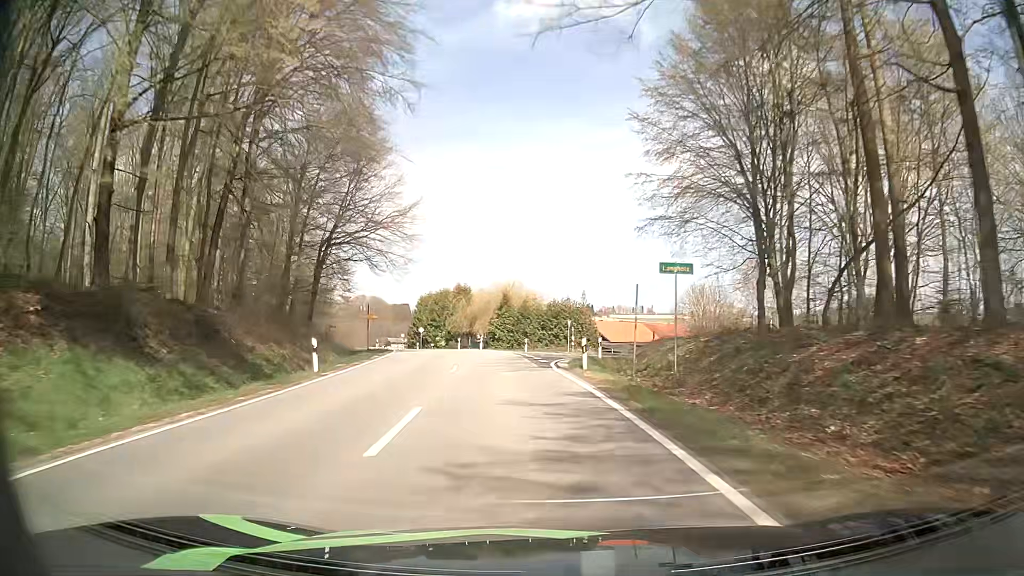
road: tertiary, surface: asphalt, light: Day
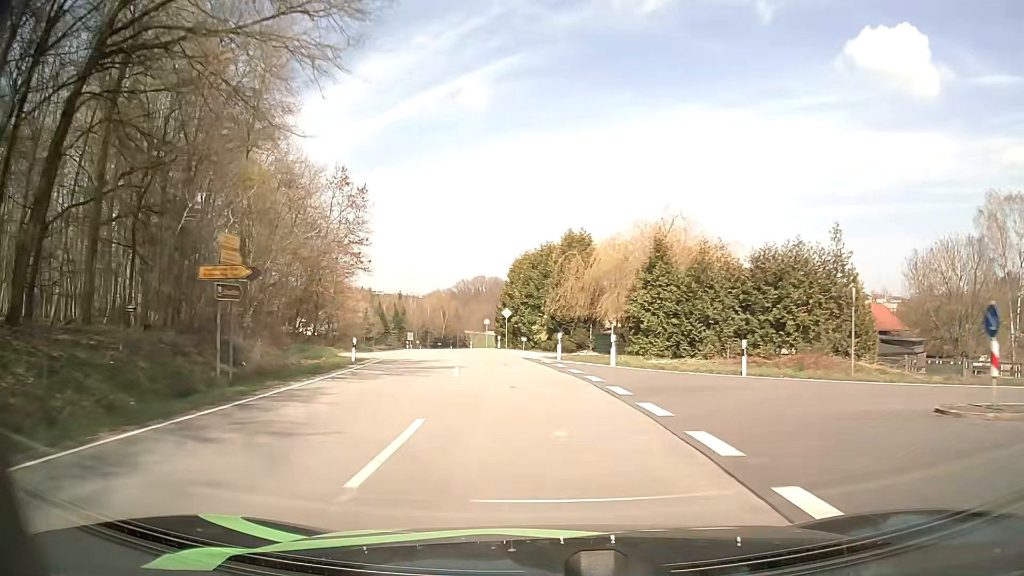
(-3.9, +39.4) m; -12°
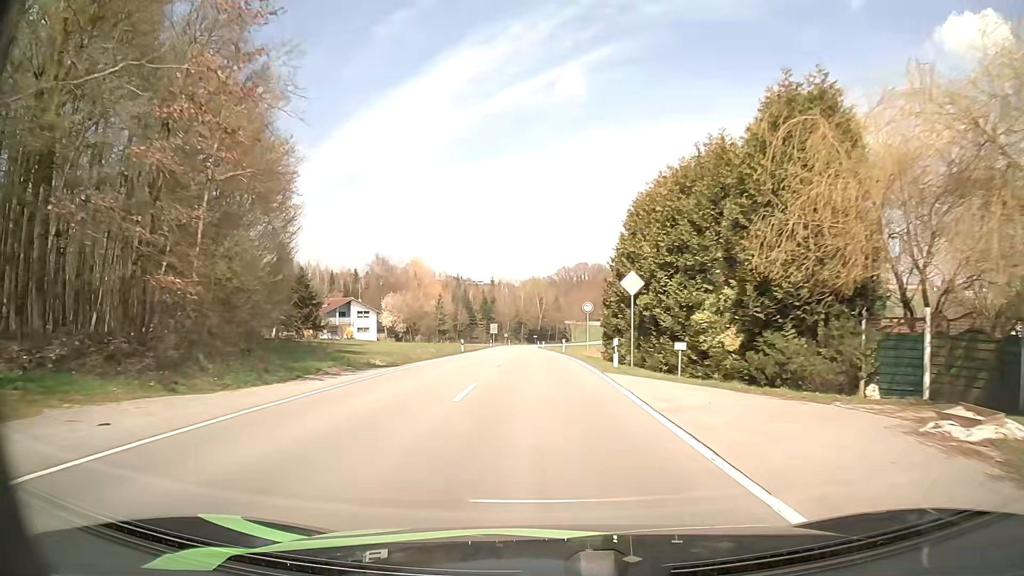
(-2.2, +30.5) m; -9°
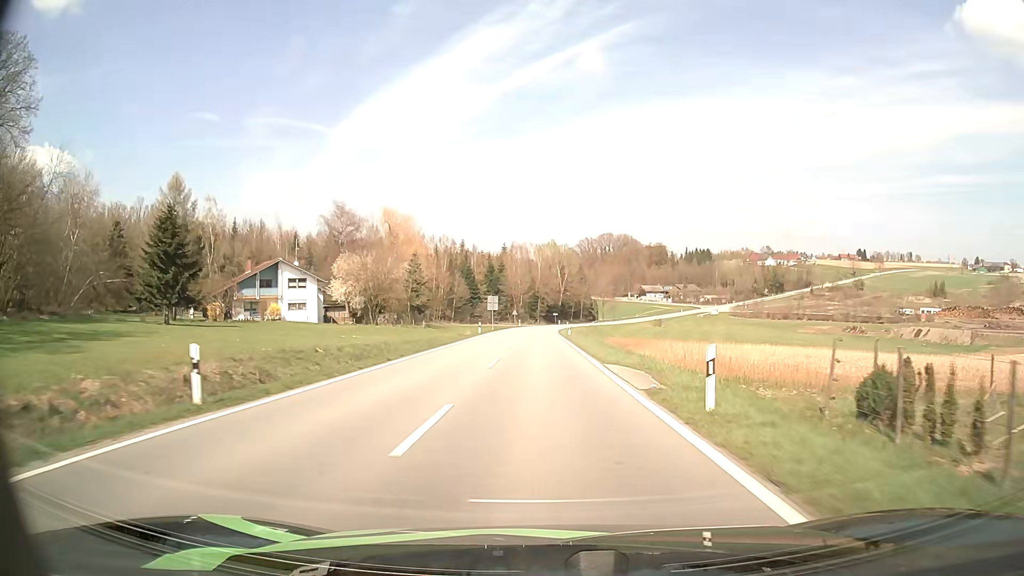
(-1.0, +42.9) m; -2°
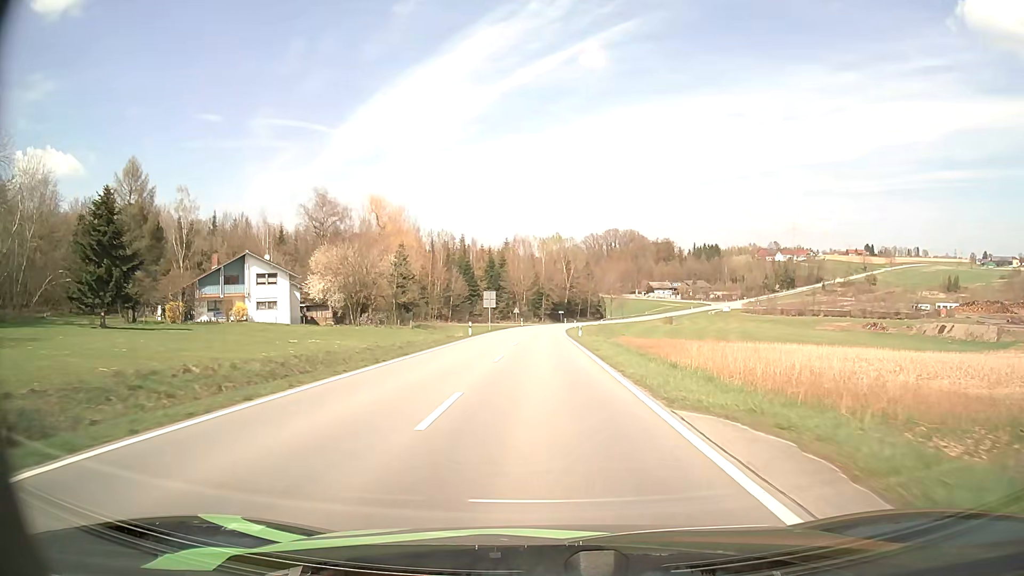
(-0.1, +10.9) m; -1°
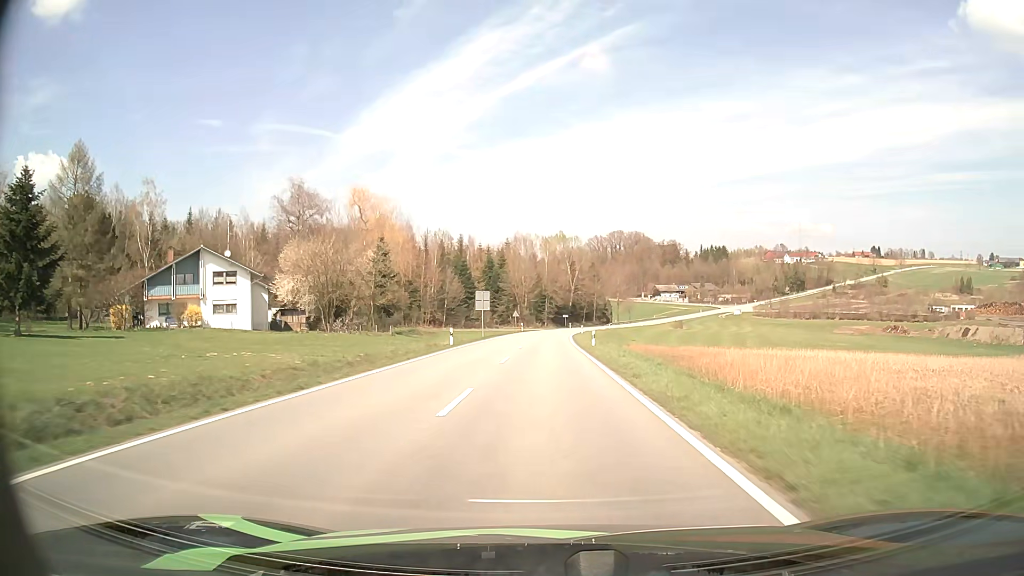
(0.0, +11.0) m; 0°
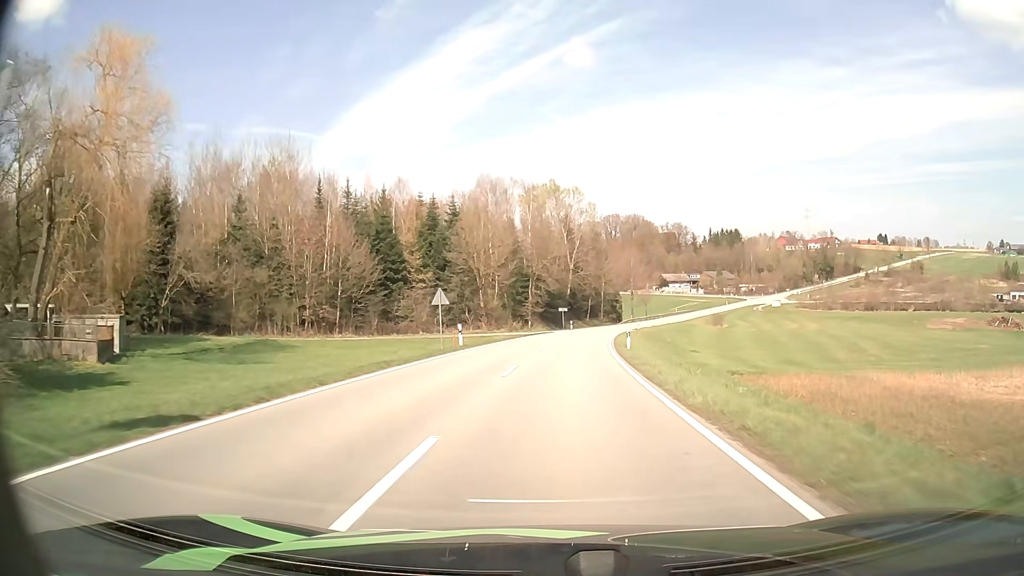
(+0.1, +56.1) m; +1°
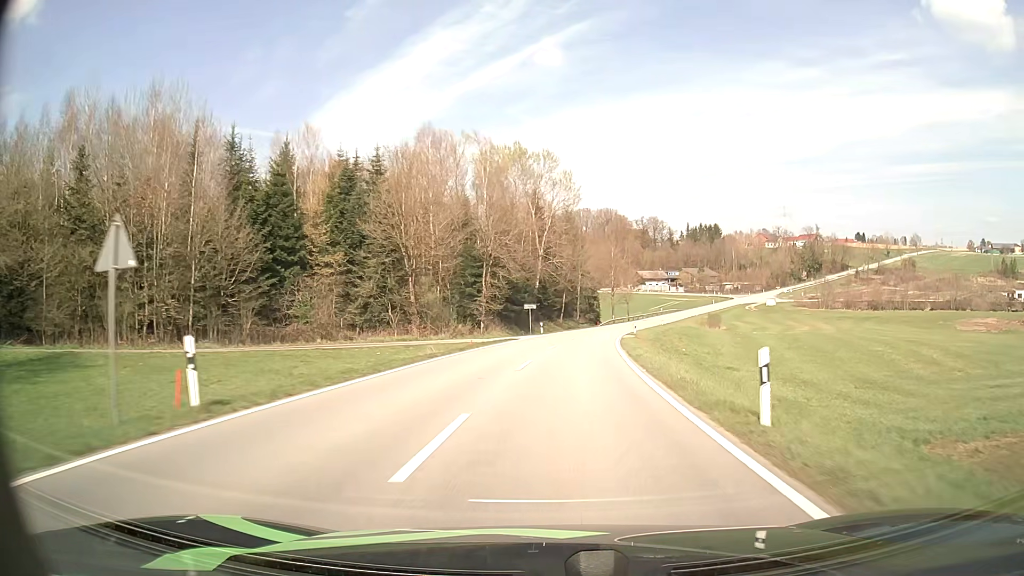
(+0.5, +22.6) m; +3°
(0, +10) (+1, +20) (+1, +30) (+2, +40) (+4, +50) (+5, +60) (+7, +70) (+9, +79) (+11, +89) (+14, +99) m
